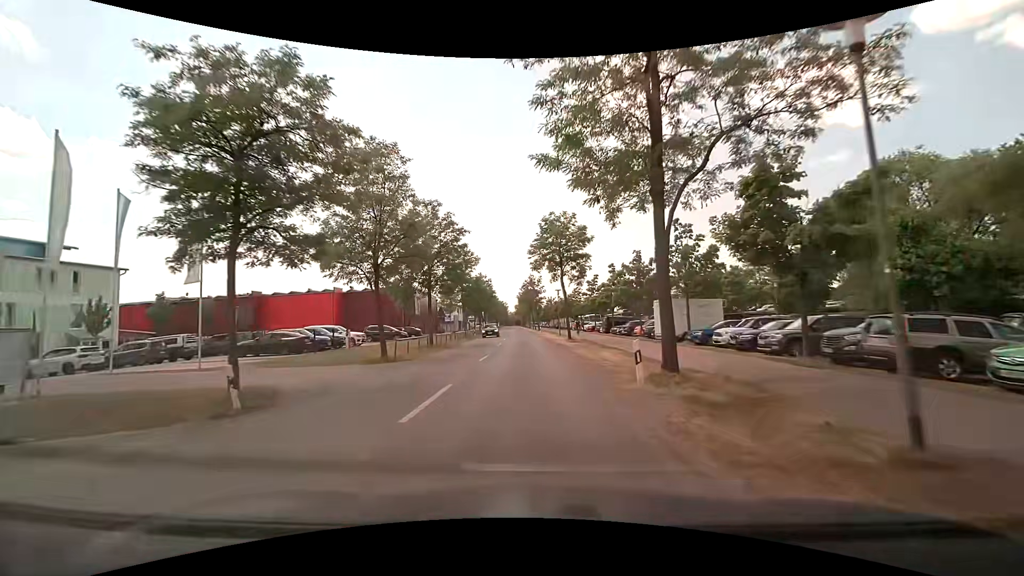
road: tertiary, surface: asphalt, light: Day
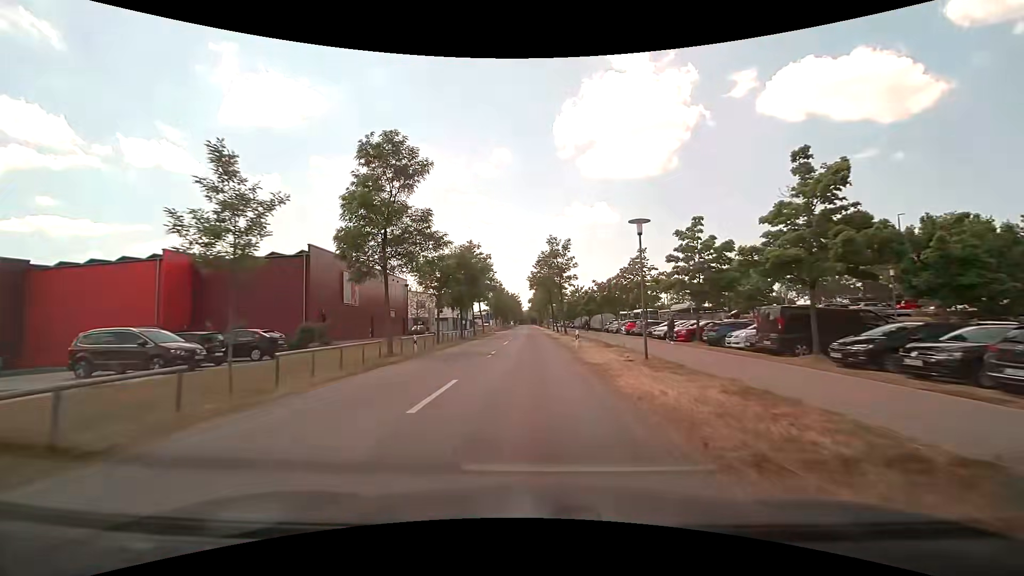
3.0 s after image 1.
(-0.4, +35.9) m; -2°
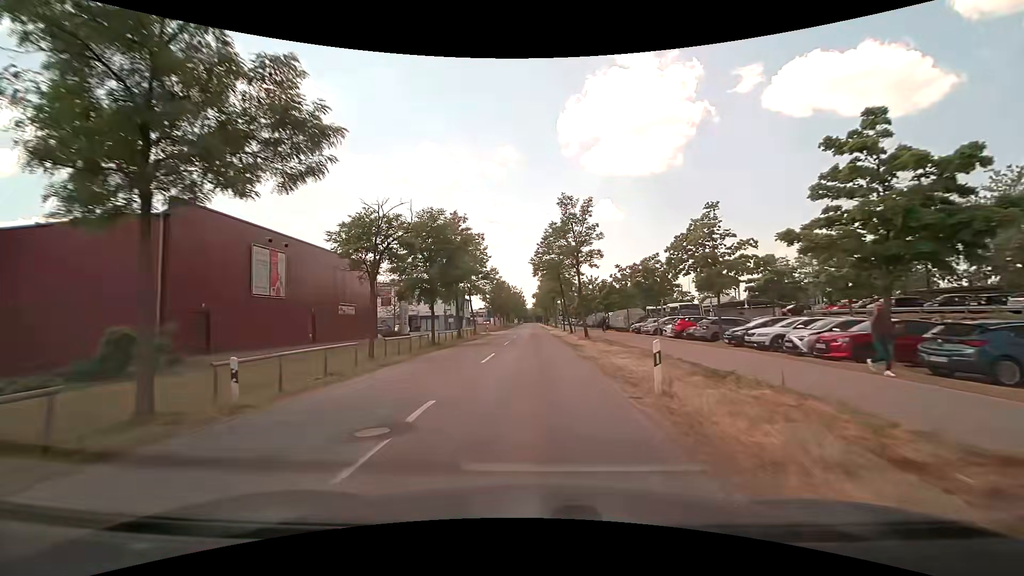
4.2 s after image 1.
(-0.1, +15.2) m; -1°
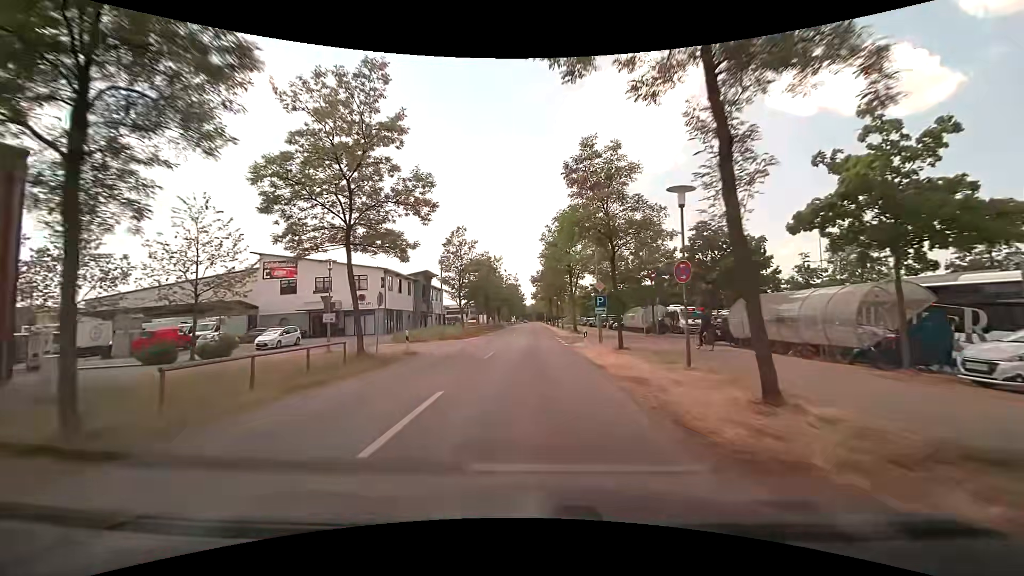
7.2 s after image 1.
(+0.1, +37.0) m; 0°
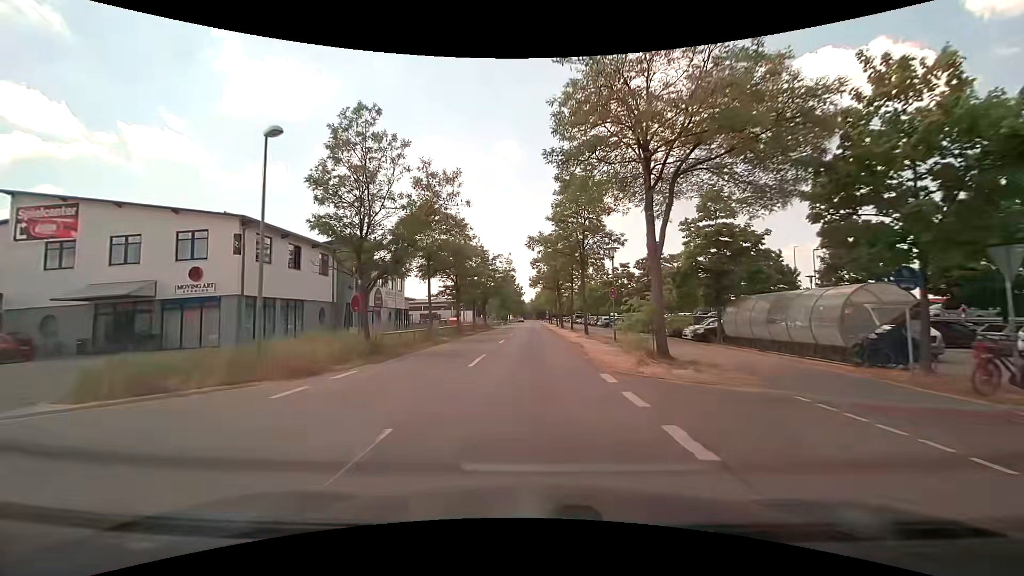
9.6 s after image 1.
(-0.1, +27.3) m; 0°
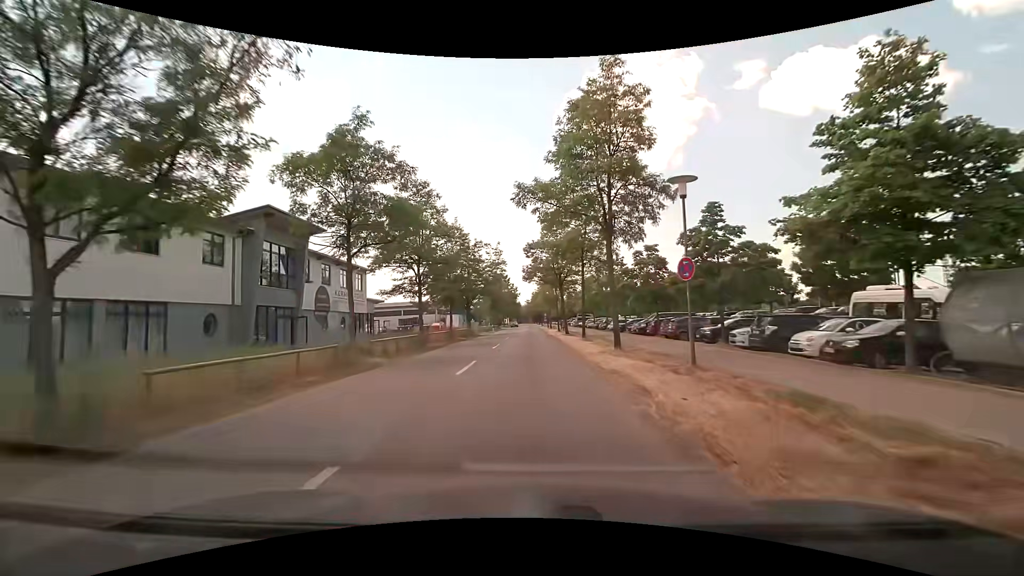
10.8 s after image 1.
(0.0, +13.1) m; 0°
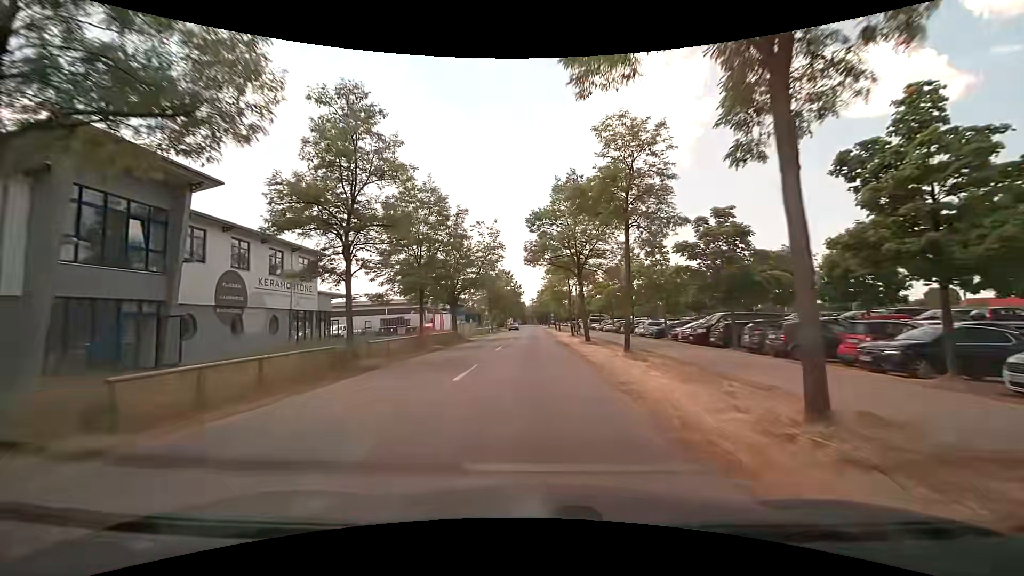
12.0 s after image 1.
(-0.1, +12.9) m; -1°
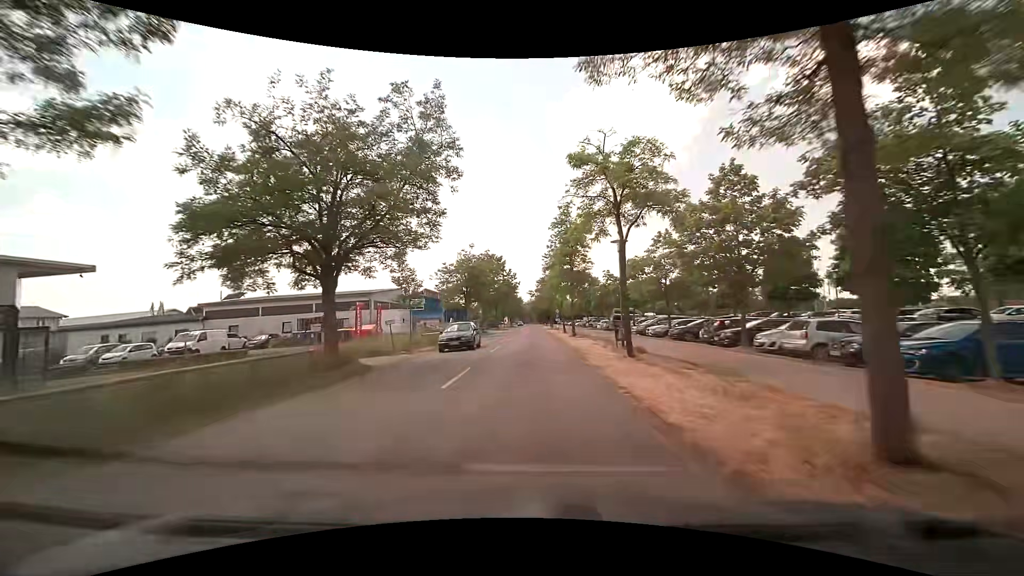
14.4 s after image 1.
(+0.1, +25.3) m; 0°
(0, +10) (0, +20) (0, +30) (0, +40) (0, +50) (0, +60) (0, +70) (0, +80) (0, +90) (0, +100) m
